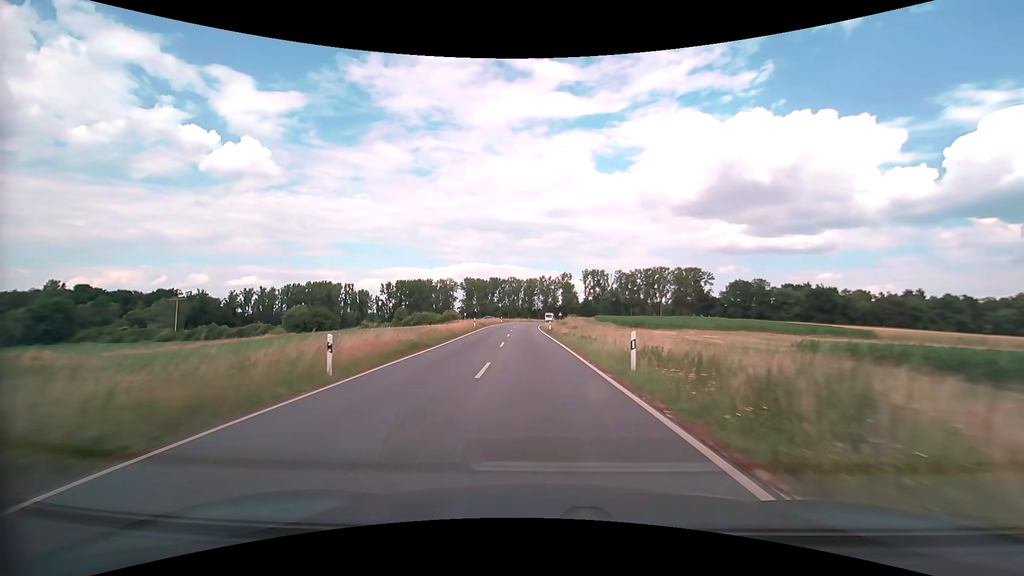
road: secondary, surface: asphalt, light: Day
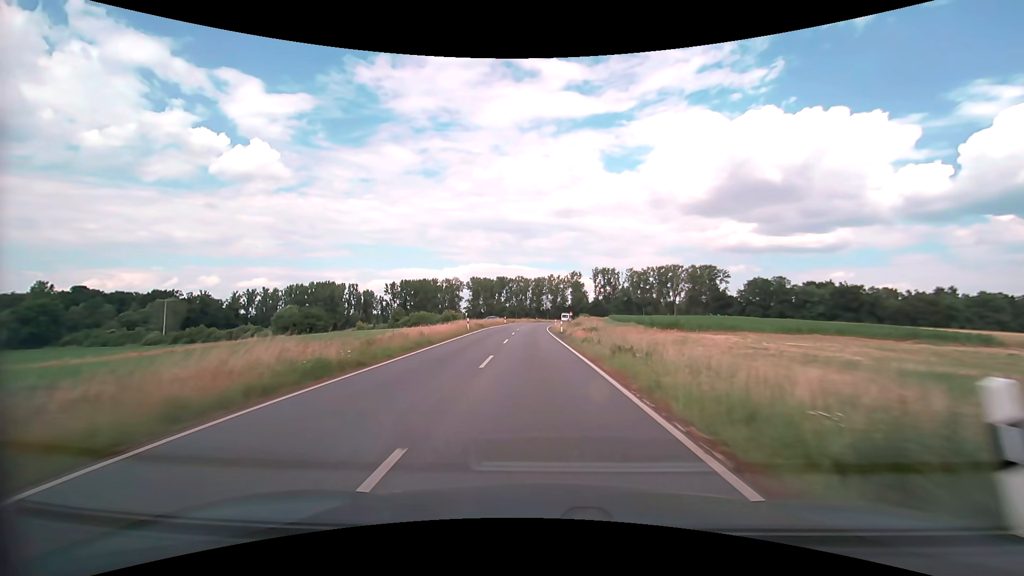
(-0.1, +10.3) m; -1°
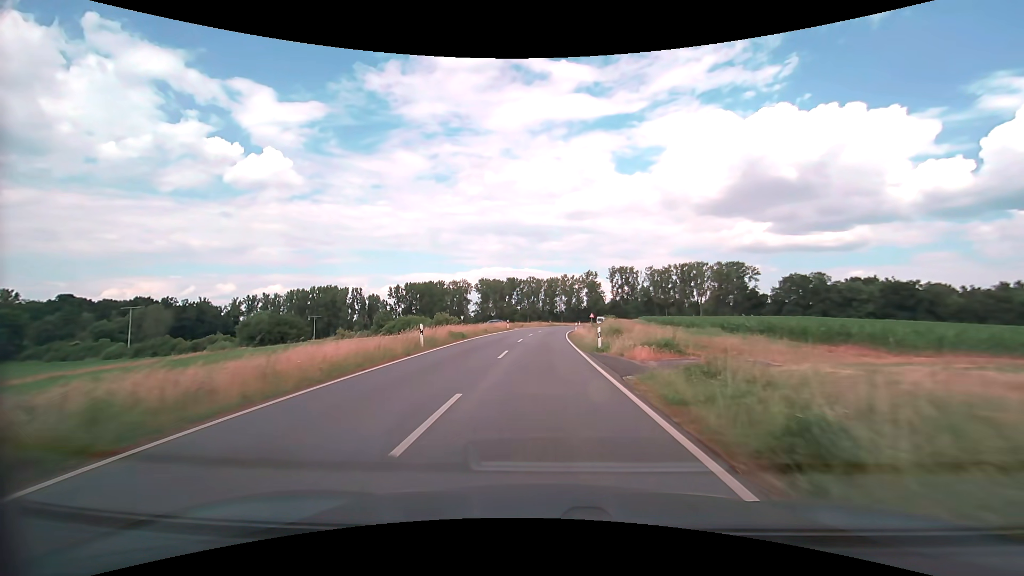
(-0.3, +20.3) m; -2°
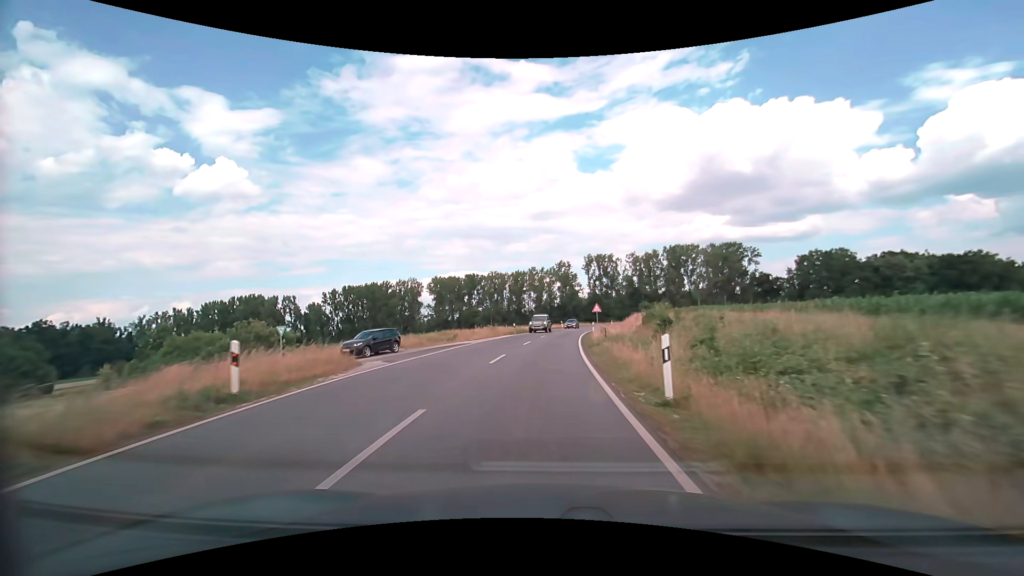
(+1.0, +49.2) m; +4°
(0, +10) (0, +20) (+1, +30) (+2, +40) (+3, +50) (+4, +60) (+6, +70) (+7, +79) (+10, +89) (+12, +99) m
